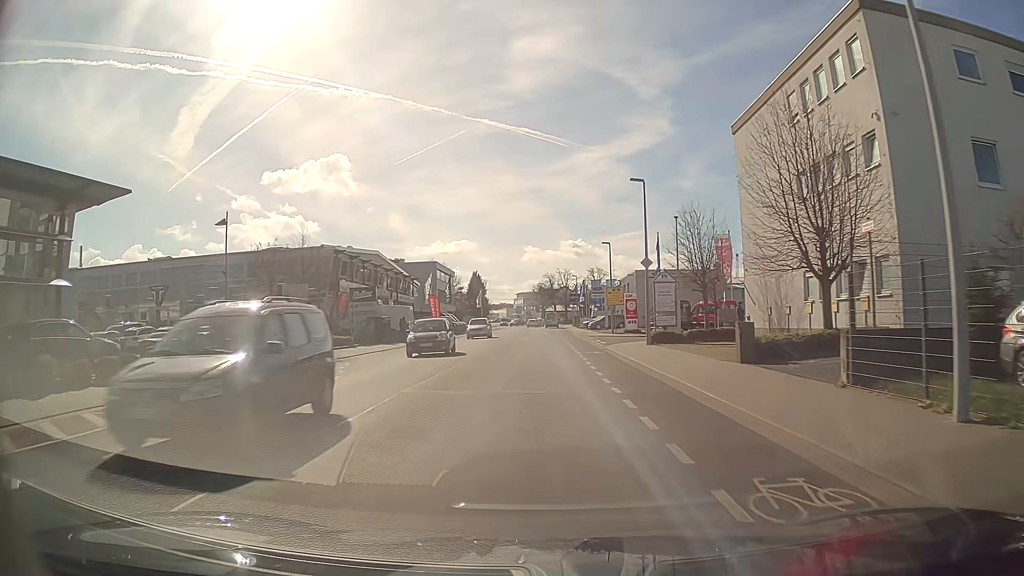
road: tertiary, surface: asphalt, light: Day
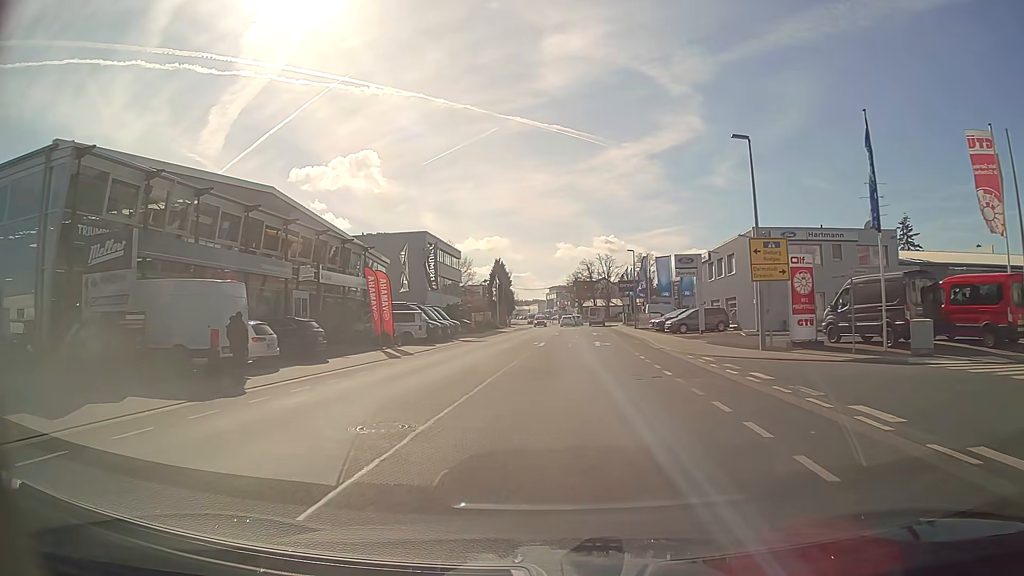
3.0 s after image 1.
(-0.5, +33.3) m; -3°
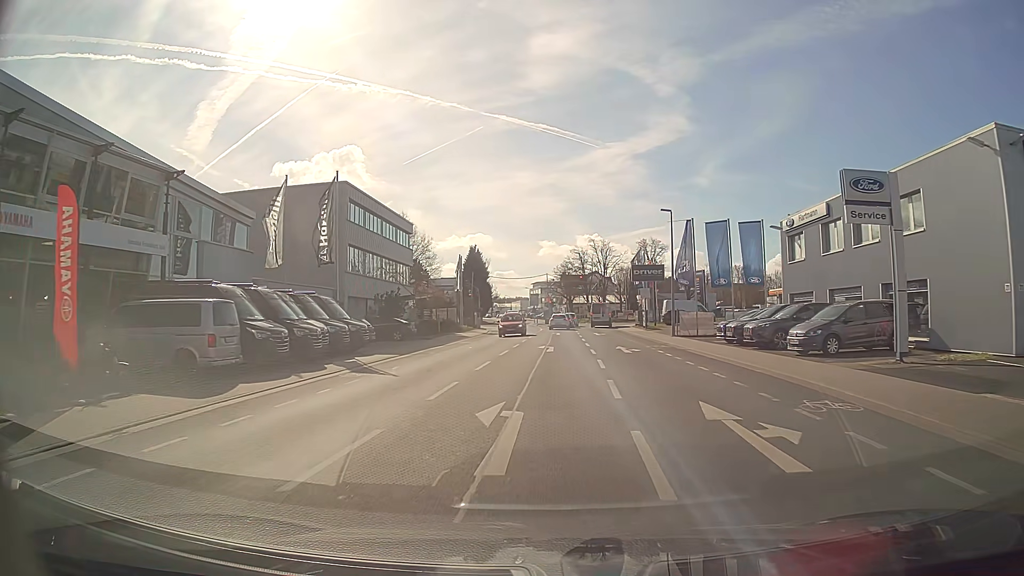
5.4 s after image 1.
(0.0, +25.2) m; +1°
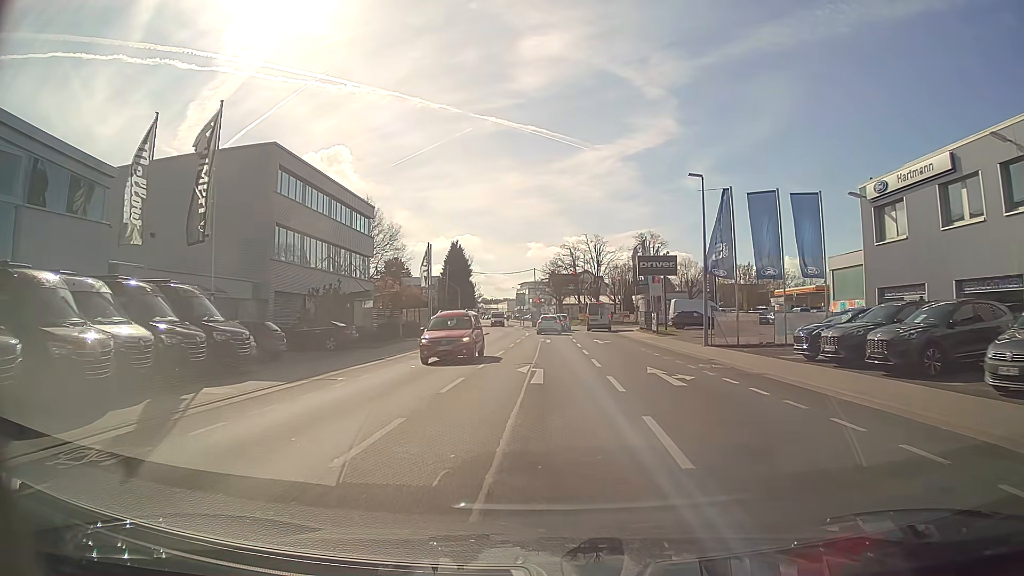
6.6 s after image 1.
(+0.1, +11.0) m; +1°
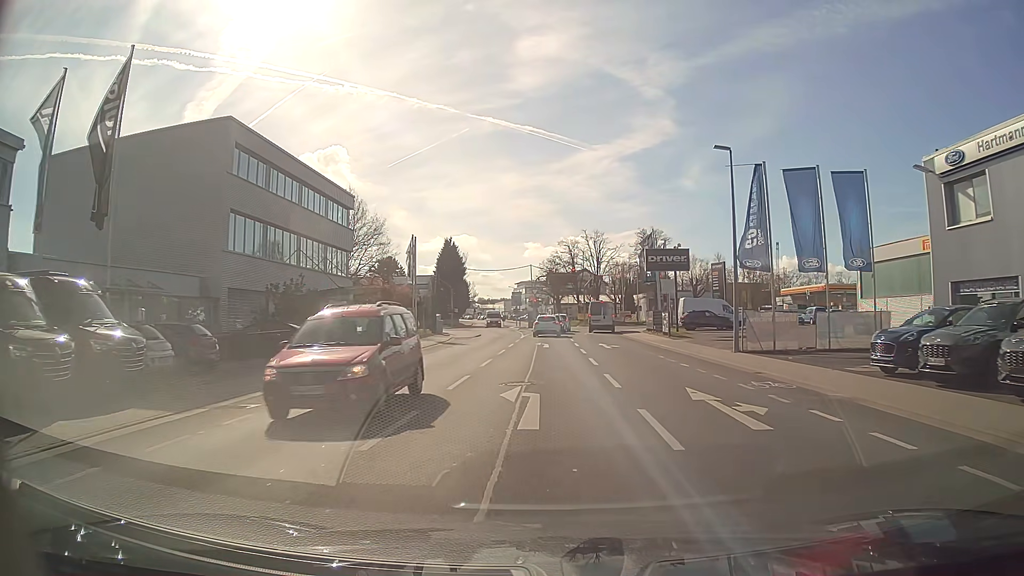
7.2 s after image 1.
(0.0, +5.2) m; 0°
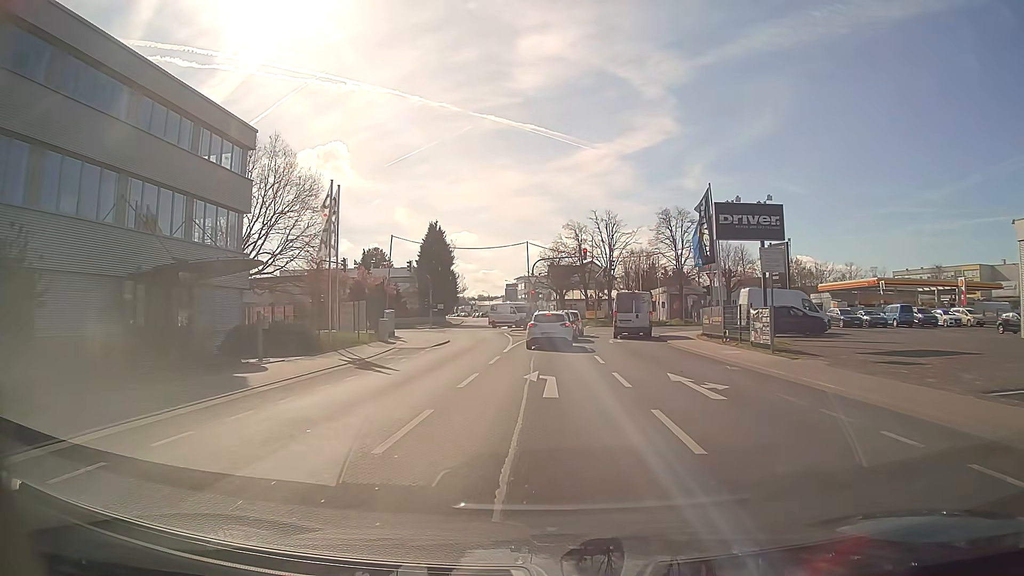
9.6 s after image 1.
(0.0, +18.1) m; 0°
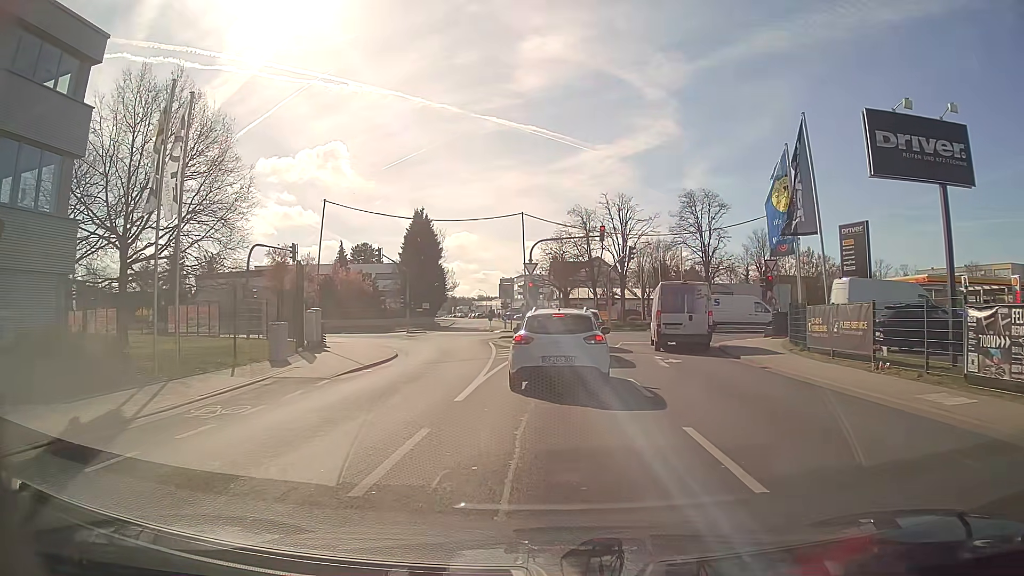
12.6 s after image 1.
(0.0, +13.2) m; -1°
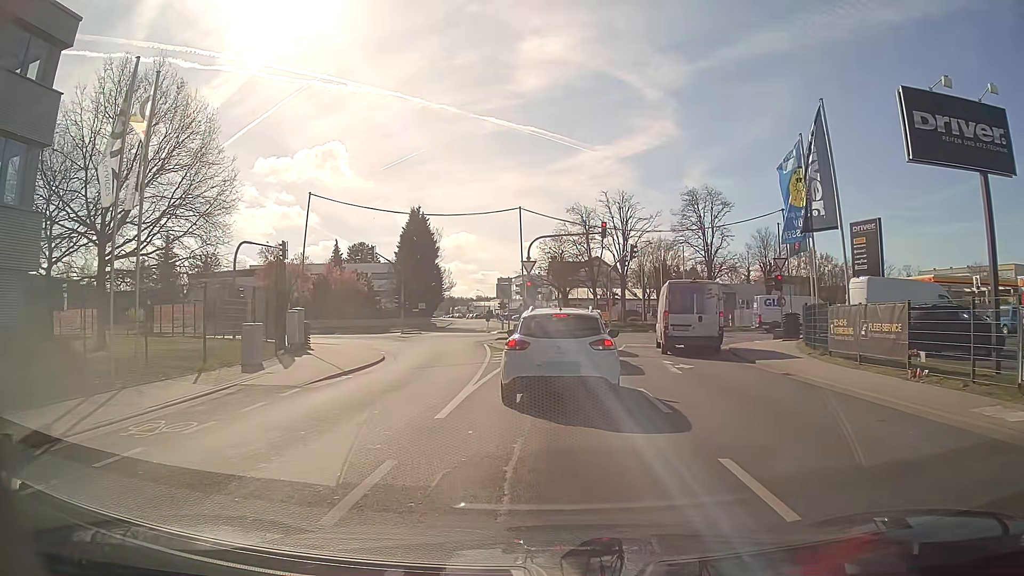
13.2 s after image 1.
(0.0, +1.7) m; +1°
(0, +10) (+1, +20) (+2, +30) (+1, +40) (-3, +49) (-12, +54) (-22, +55) (-32, +55) (-42, +56) (-52, +56) m
